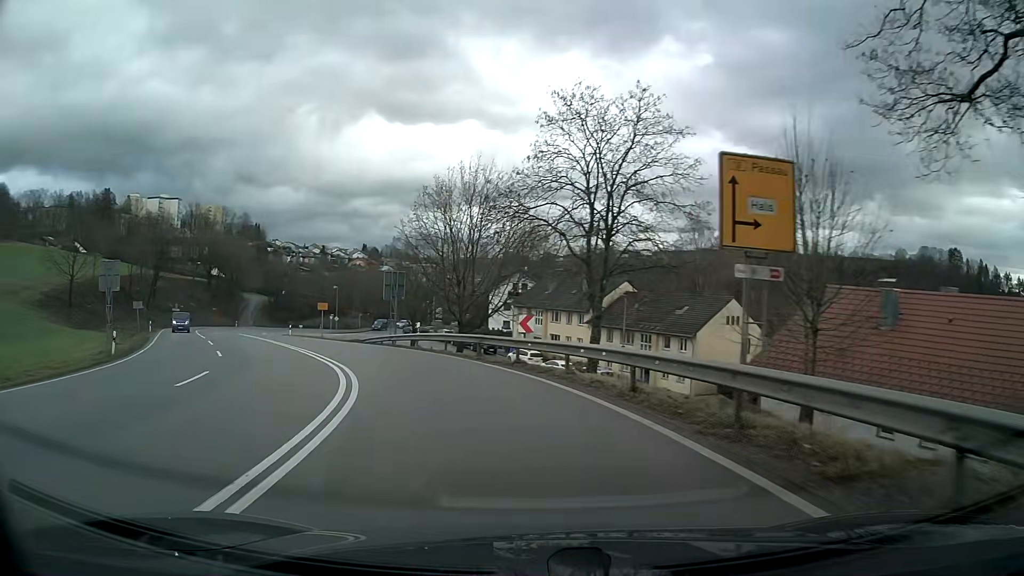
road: primary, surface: asphalt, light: Day
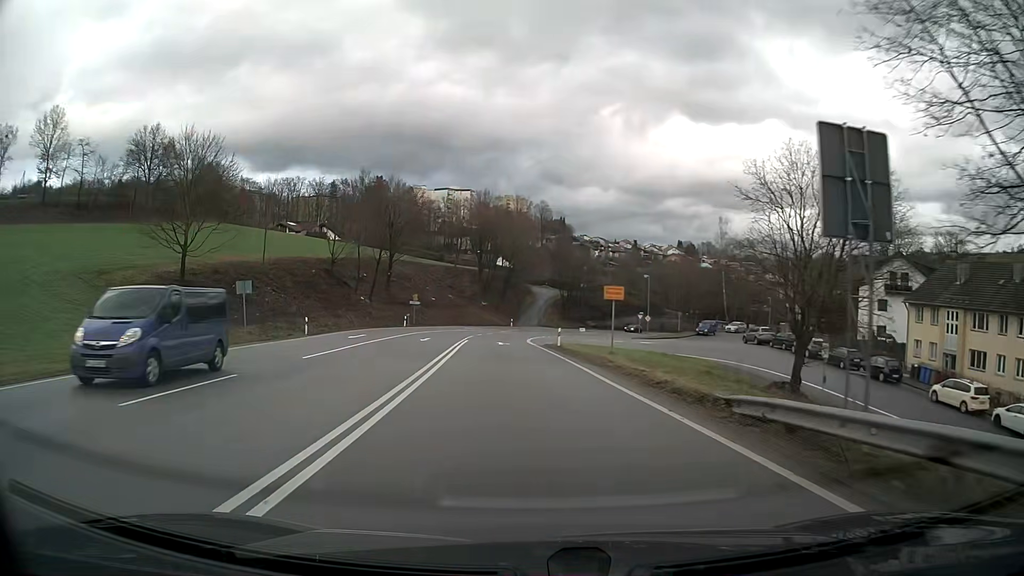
(-7.1, +29.1) m; -24°
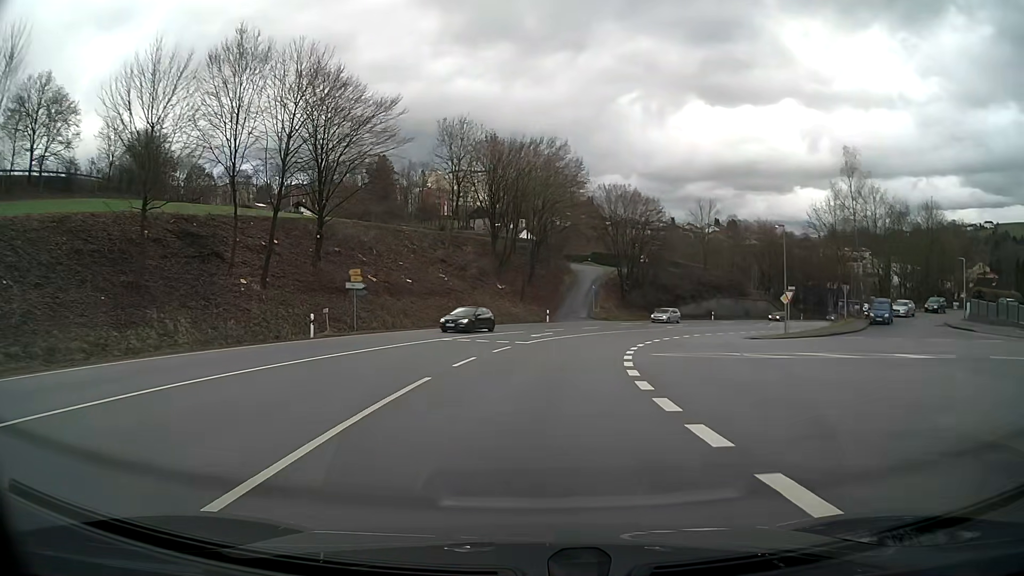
(-1.2, +38.6) m; 0°
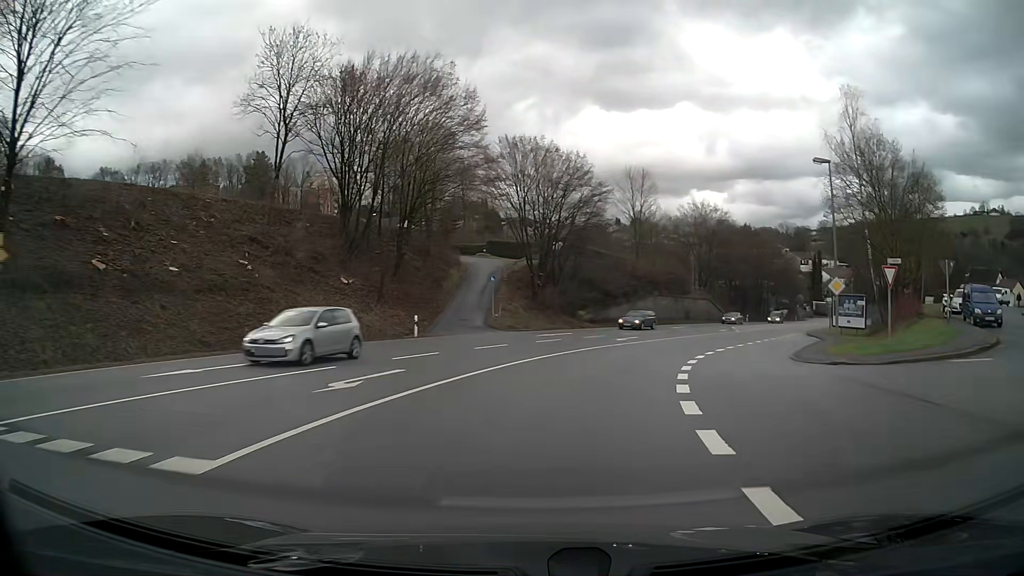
(+1.7, +23.0) m; +10°
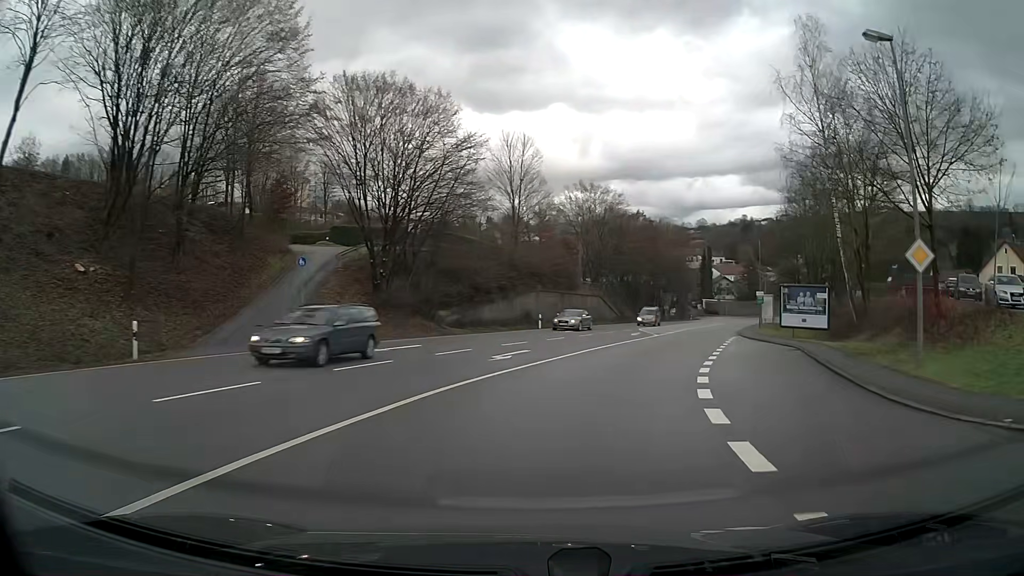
(+1.5, +15.0) m; +11°
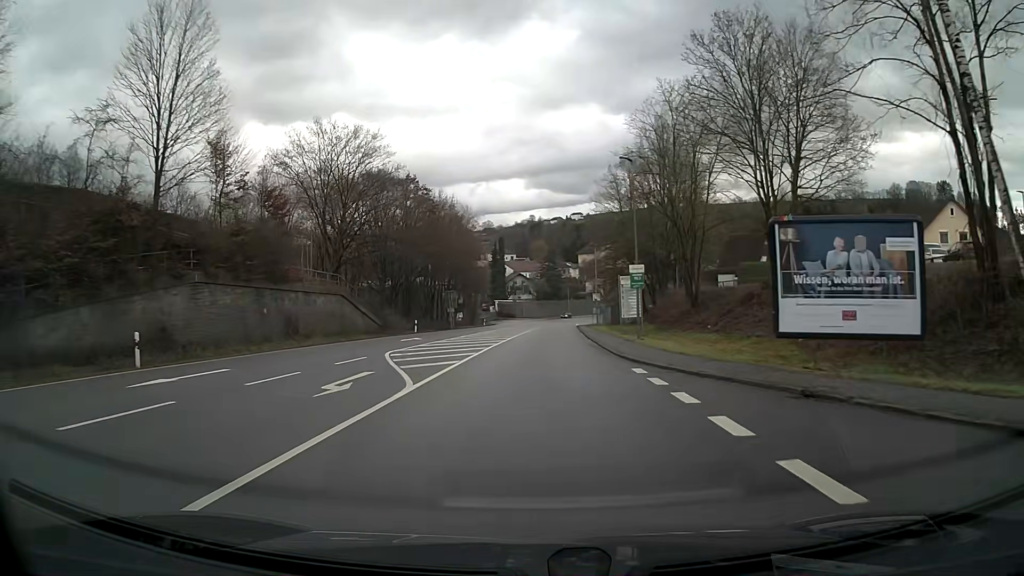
(+5.1, +29.7) m; +16°
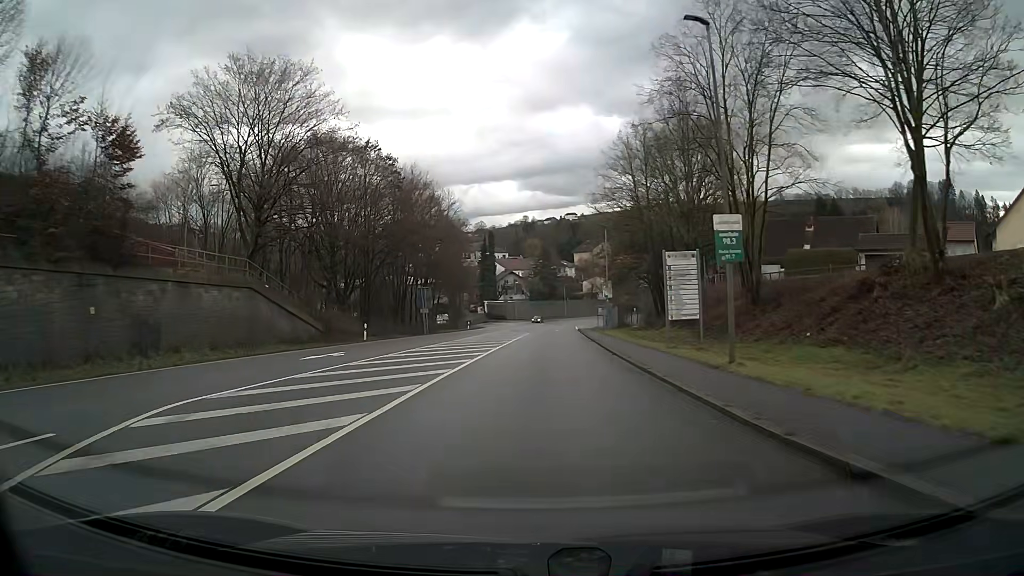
(+0.2, +15.3) m; +1°
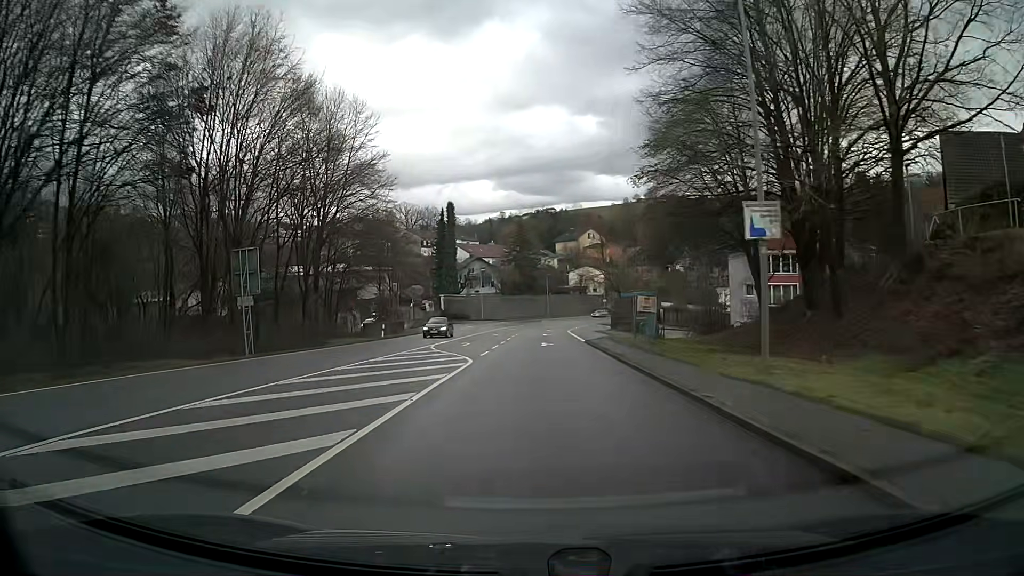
(+0.5, +38.4) m; +2°
(0, +10) (0, +20) (0, +30) (0, +40) (0, +50) (0, +60) (+1, +70) (+2, +80) (+3, +90) (+5, +100) m
